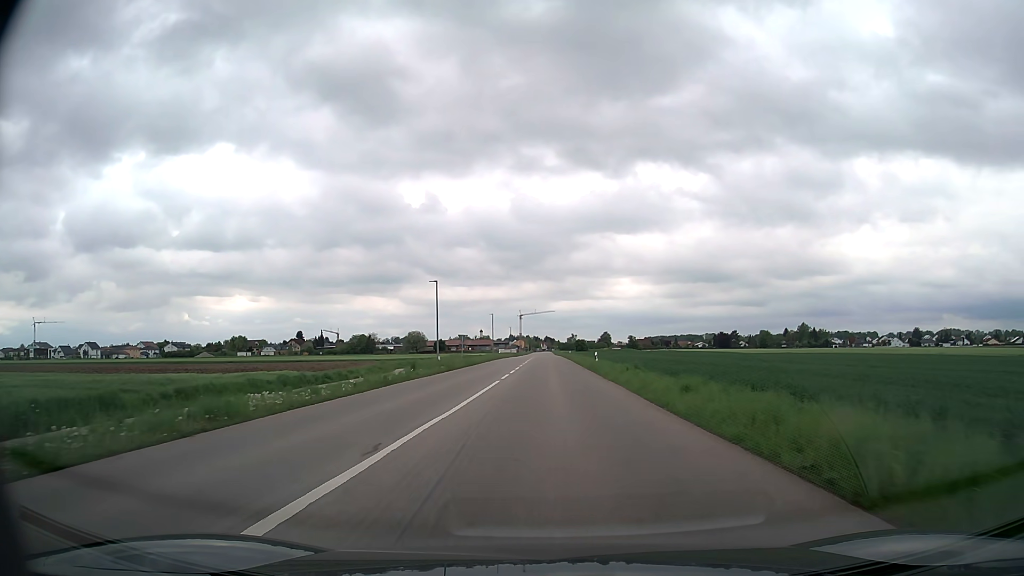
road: tertiary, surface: asphalt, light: Day
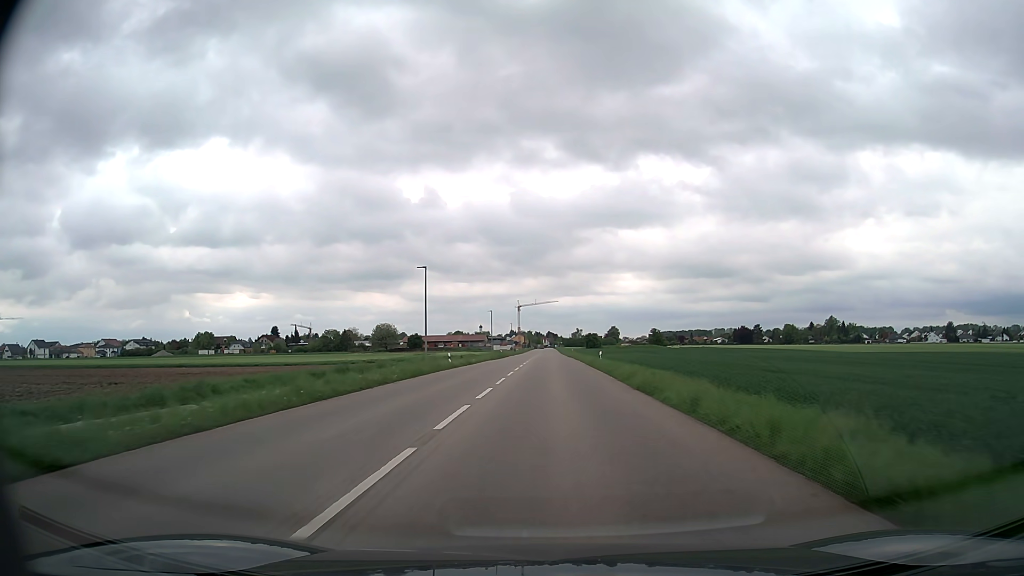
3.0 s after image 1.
(-0.1, +54.6) m; 0°
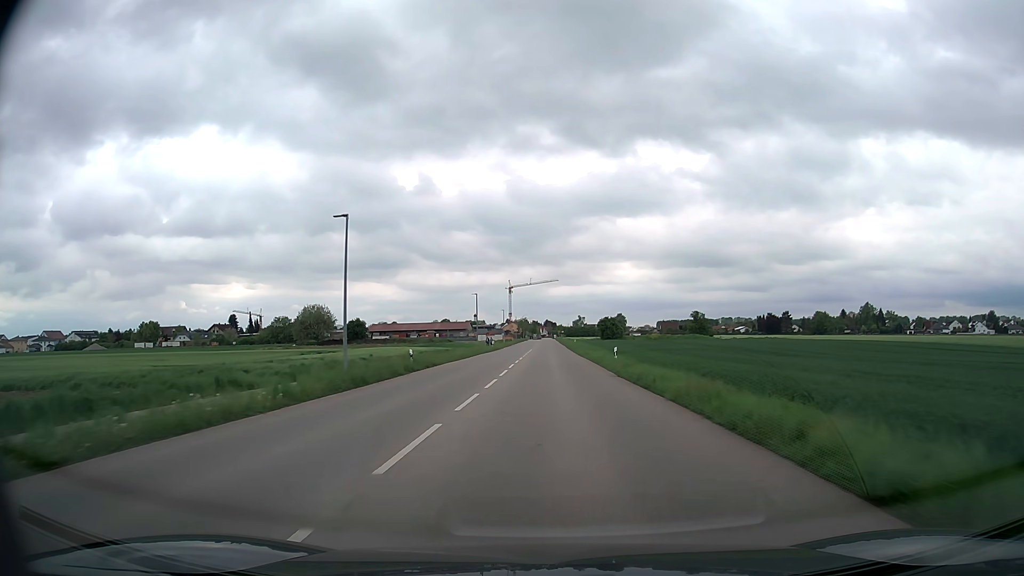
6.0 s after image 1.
(+0.2, +64.0) m; 0°
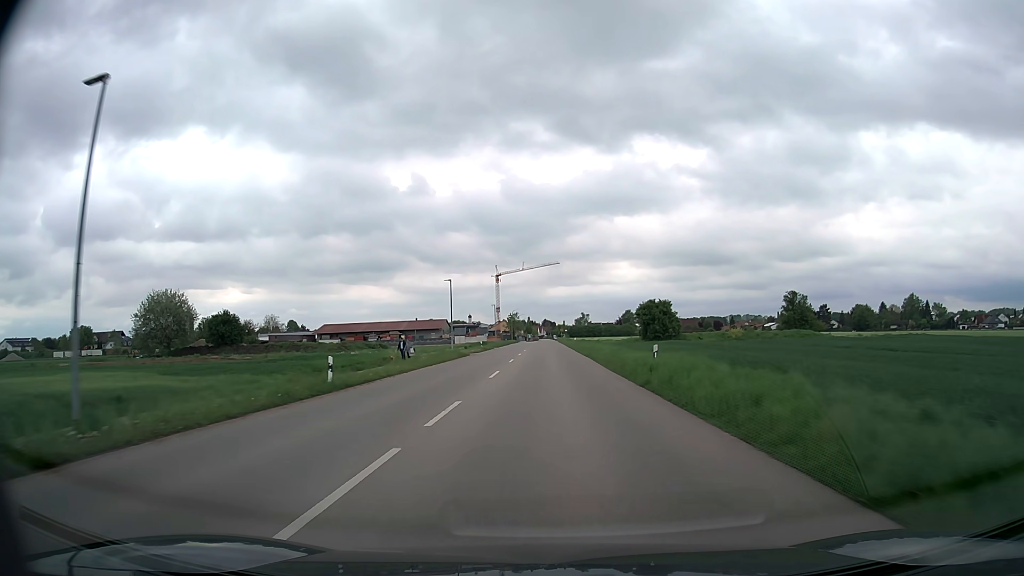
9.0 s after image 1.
(0.0, +62.4) m; 0°
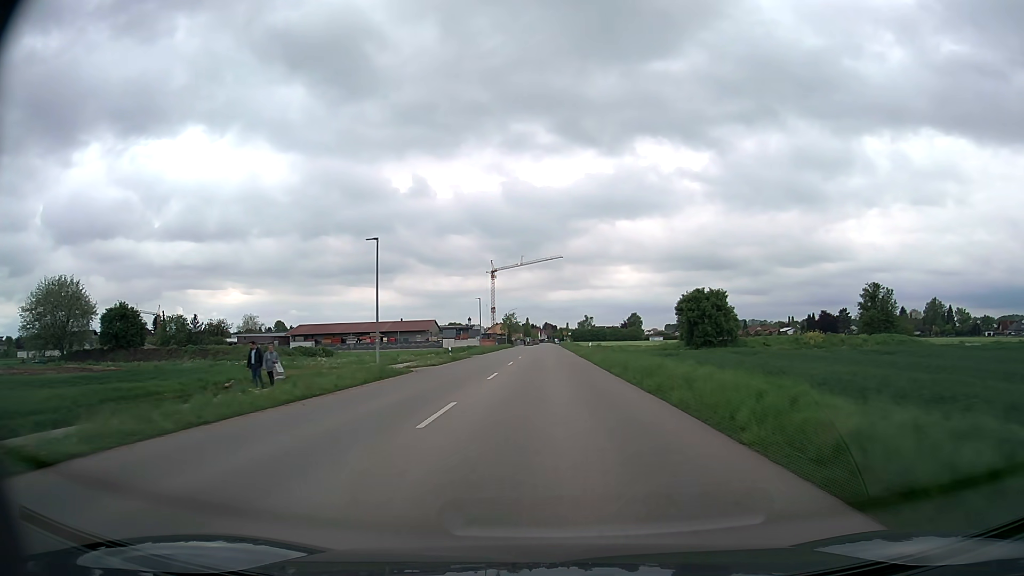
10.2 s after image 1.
(0.0, +24.2) m; 0°
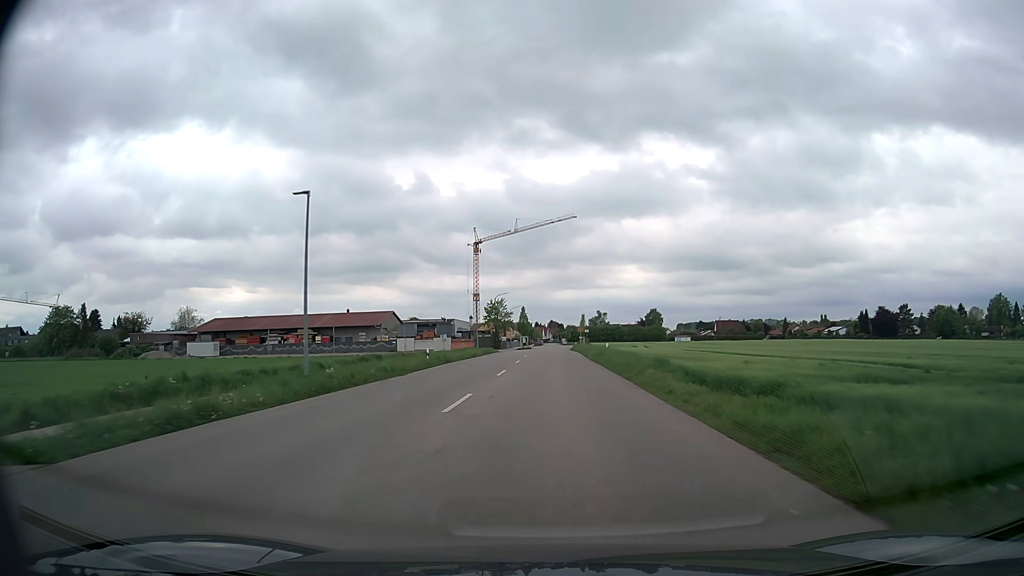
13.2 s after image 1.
(+0.1, +57.7) m; 0°
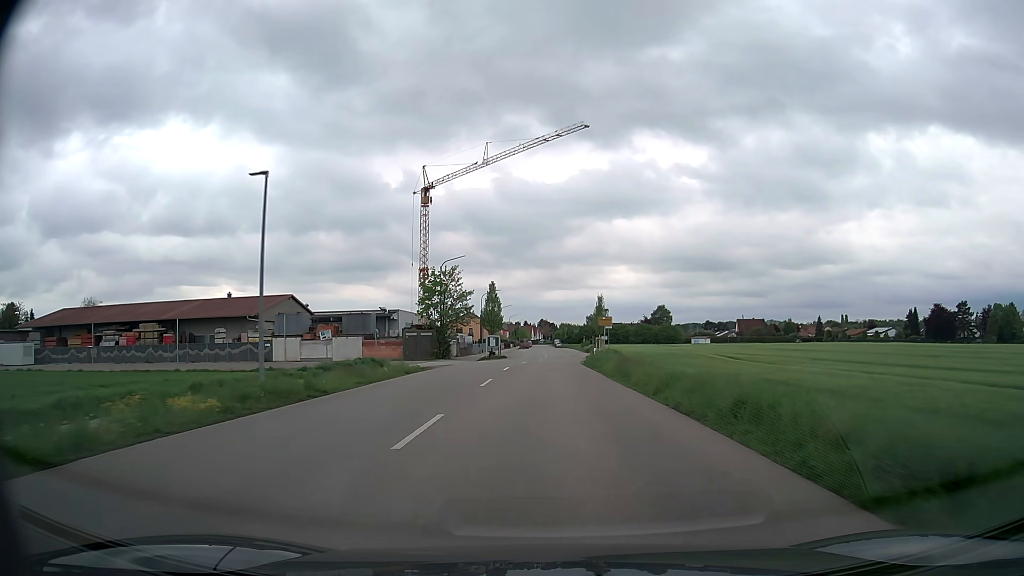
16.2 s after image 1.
(+0.2, +51.7) m; +1°
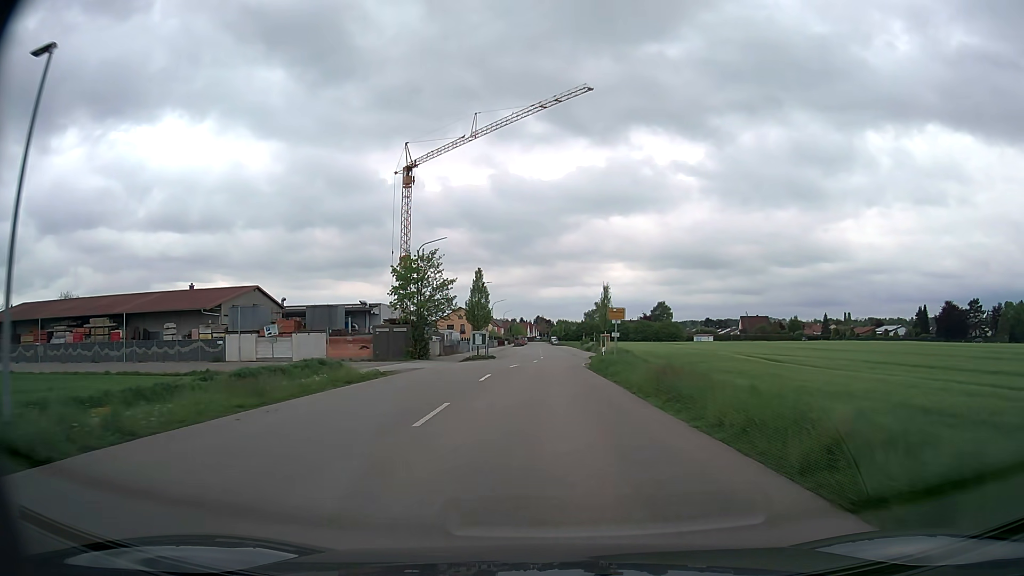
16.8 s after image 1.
(0.0, +9.8) m; 0°
(0, +10) (0, +20) (0, +30) (0, +40) (+1, +50) (+1, +60) (+1, +70) (+1, +80) (+1, +90) (+1, +100) m
